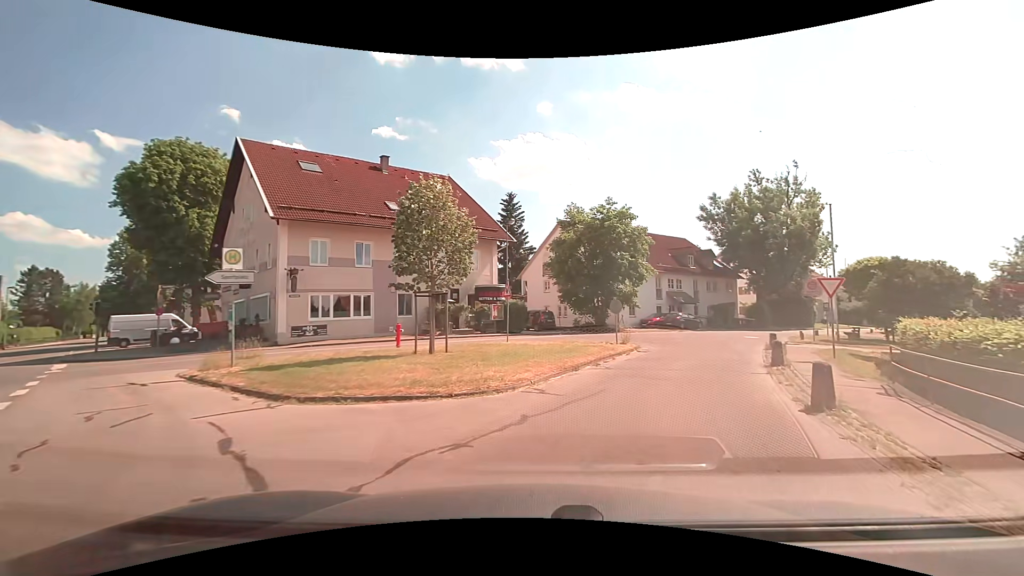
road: residential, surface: asphalt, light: Day
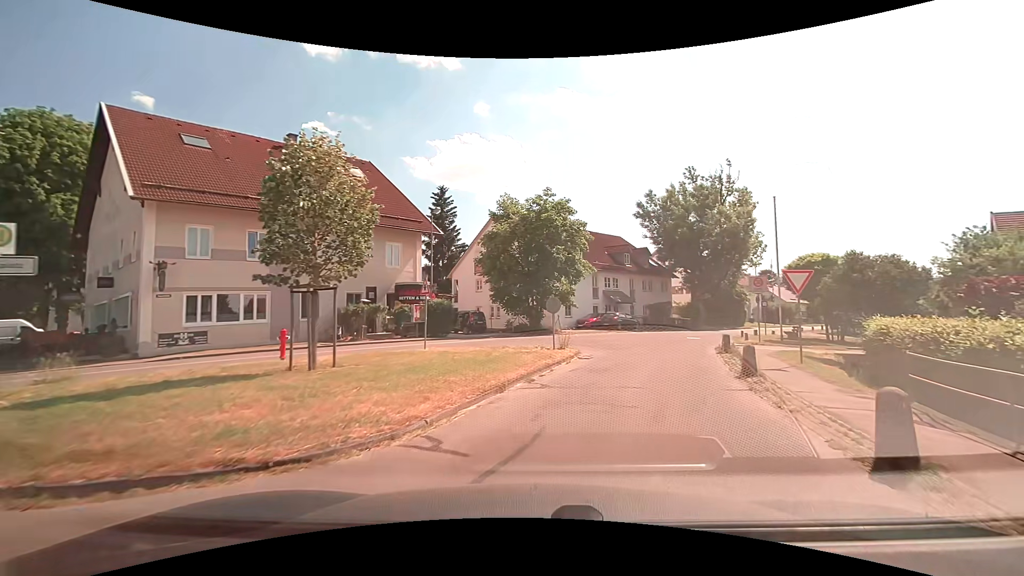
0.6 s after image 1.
(+0.3, +3.6) m; +8°
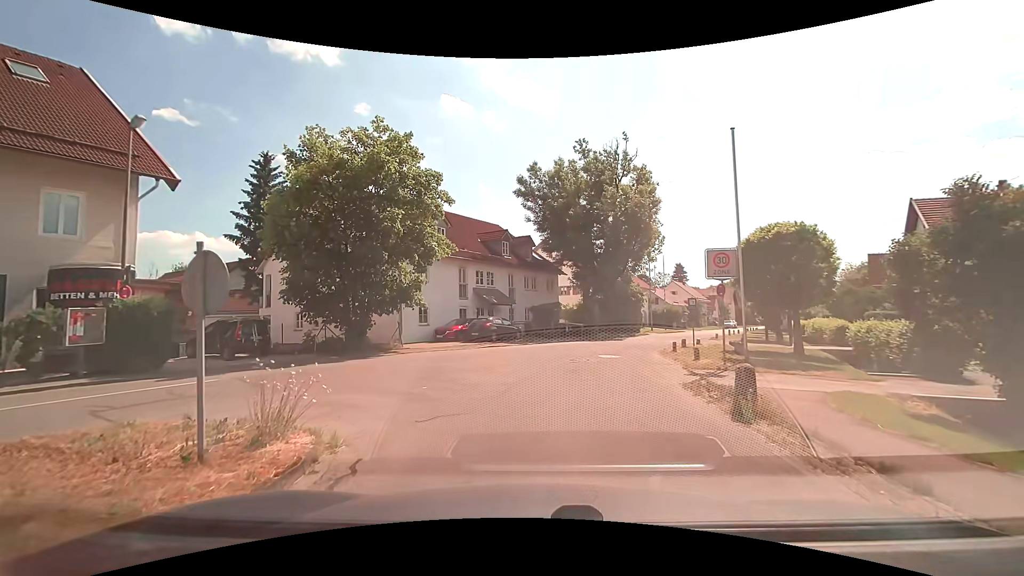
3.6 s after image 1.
(+1.9, +12.7) m; +14°
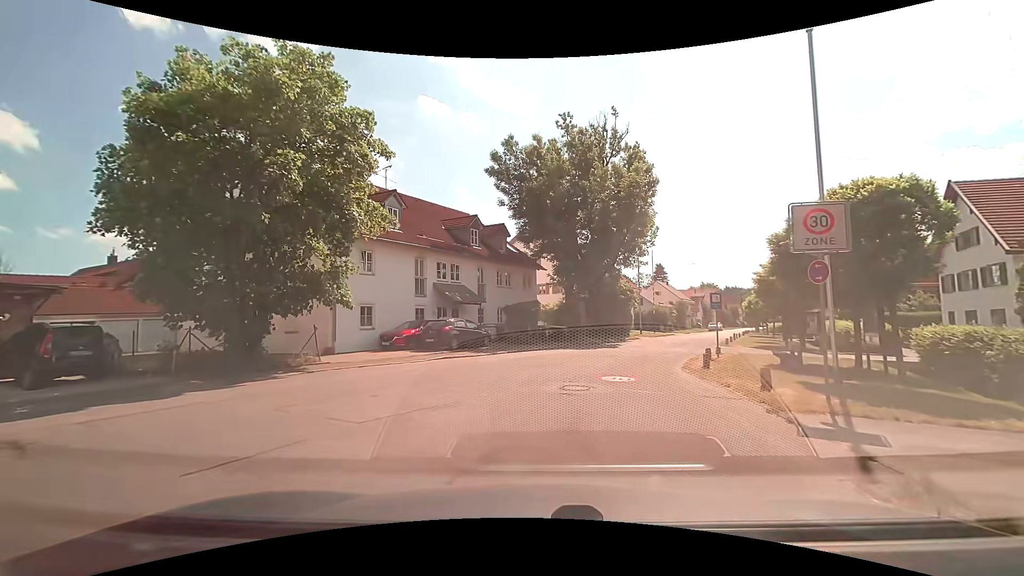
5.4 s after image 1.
(0.0, +6.7) m; +2°
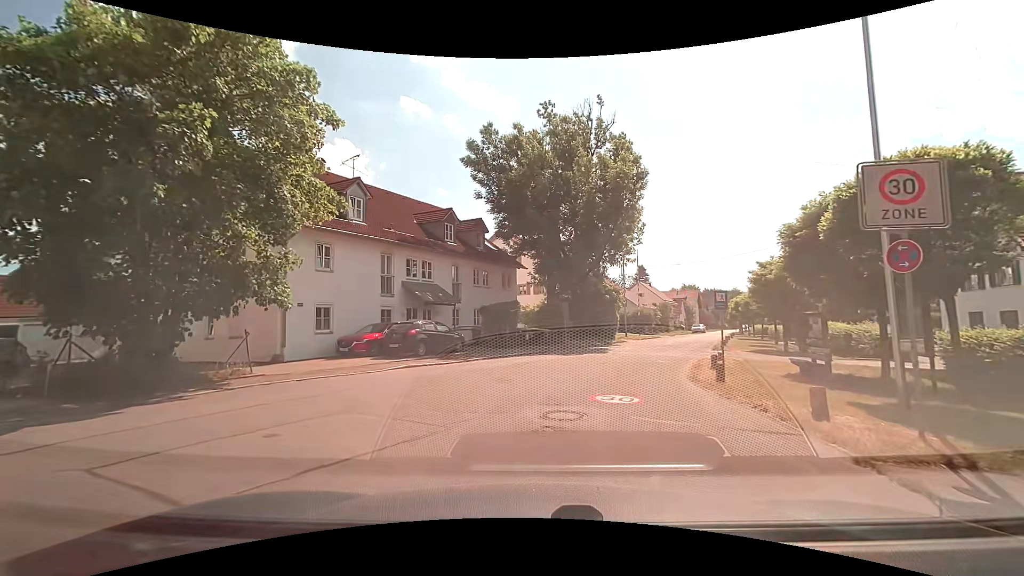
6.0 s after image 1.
(0.0, +2.7) m; +2°
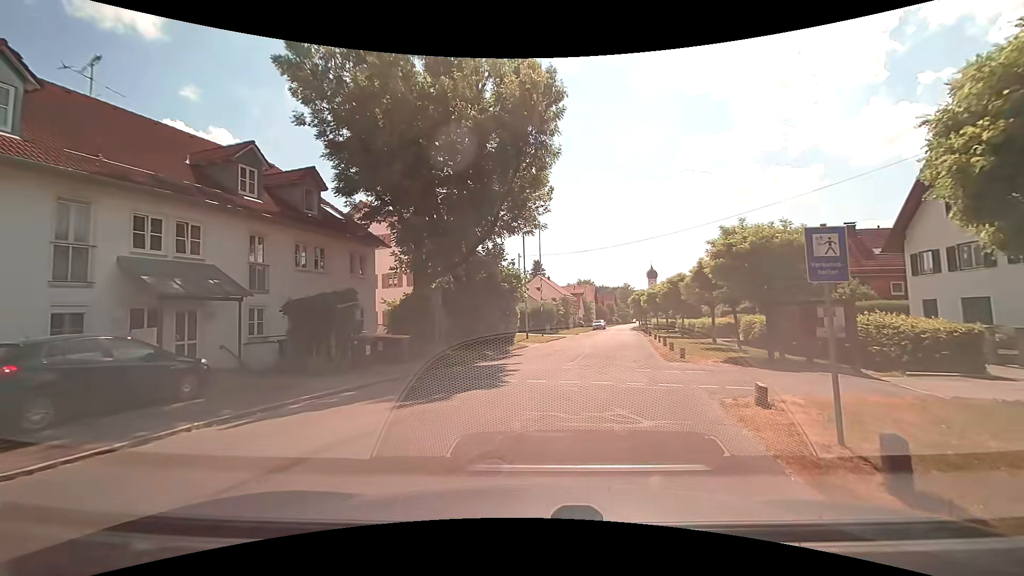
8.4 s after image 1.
(+1.1, +11.4) m; +10°
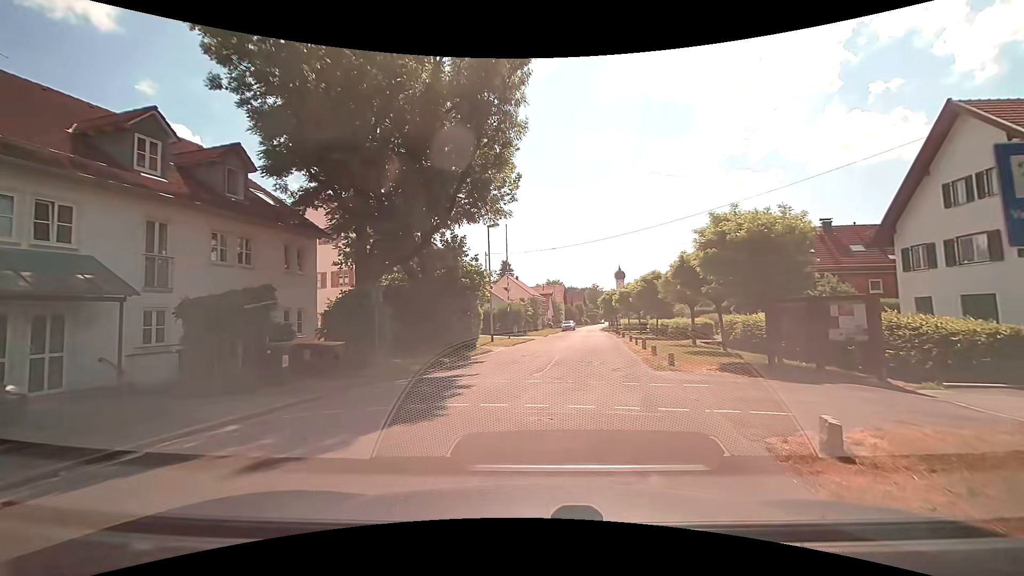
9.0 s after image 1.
(+0.2, +3.0) m; +4°
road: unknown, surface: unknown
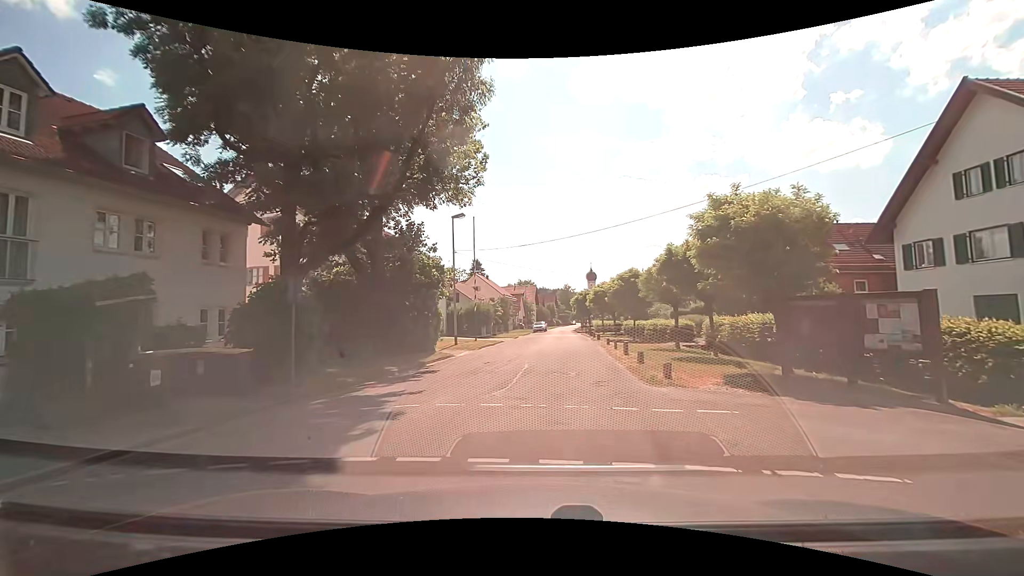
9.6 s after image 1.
(+0.1, +3.1) m; +4°
(0, +10) (+1, +20) (+1, +30) (+2, +40) (+2, +50) (+3, +60) (+3, +70) (+4, +80) (+4, +90) (+5, +100) m
